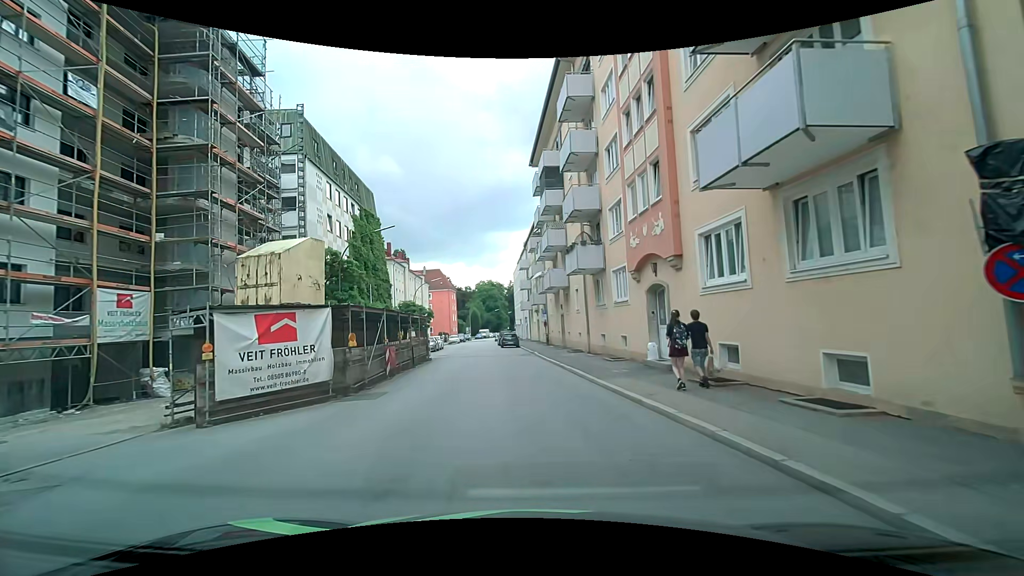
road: tertiary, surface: asphalt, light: Day
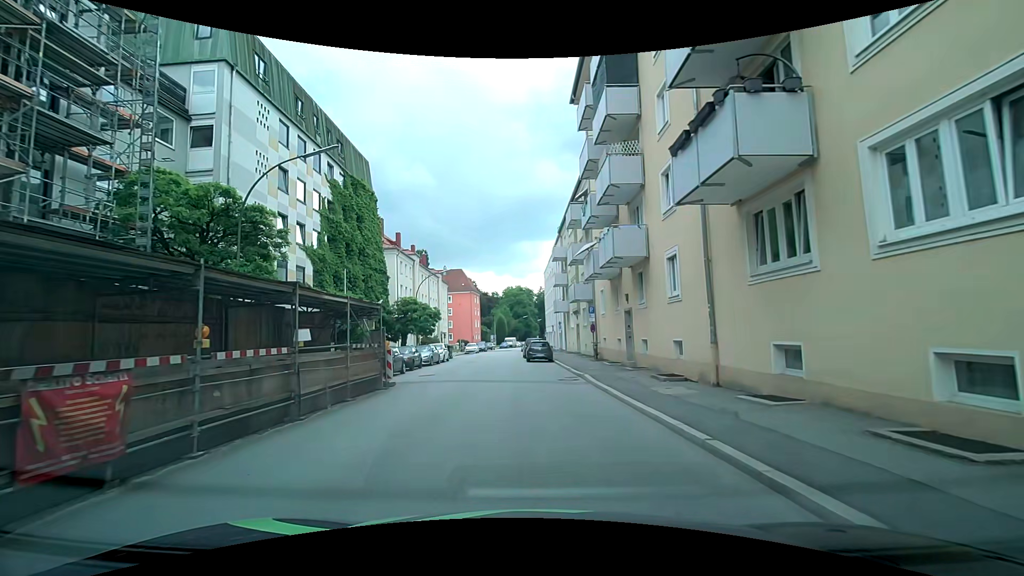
(-0.5, +14.7) m; -4°
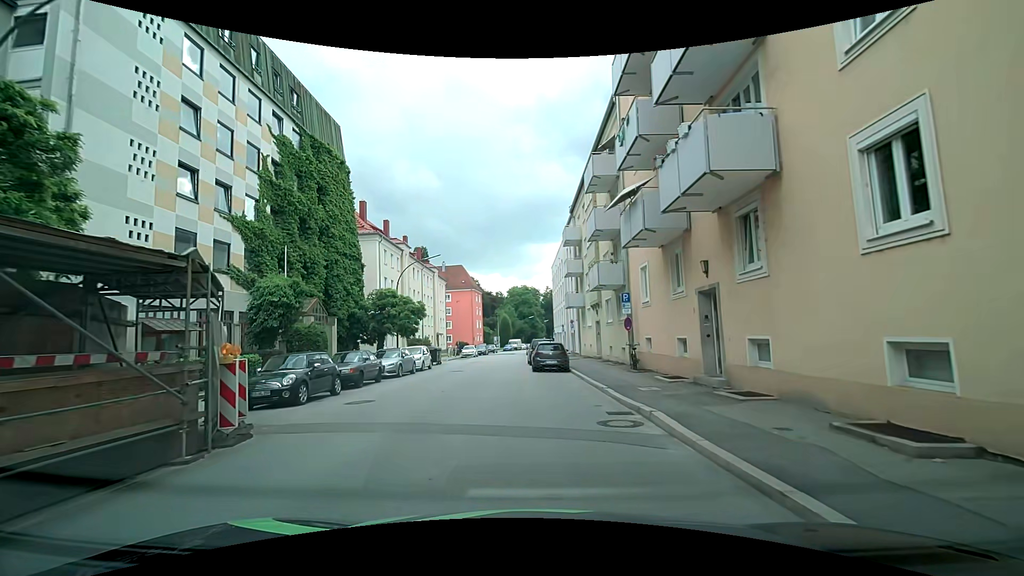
(0.0, +9.4) m; +1°
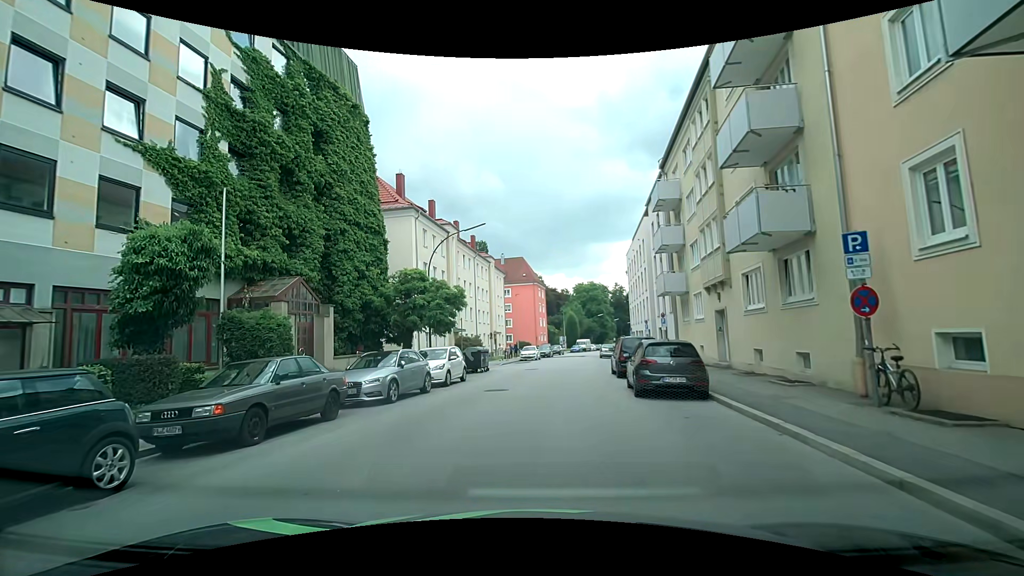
(-0.5, +10.9) m; -7°
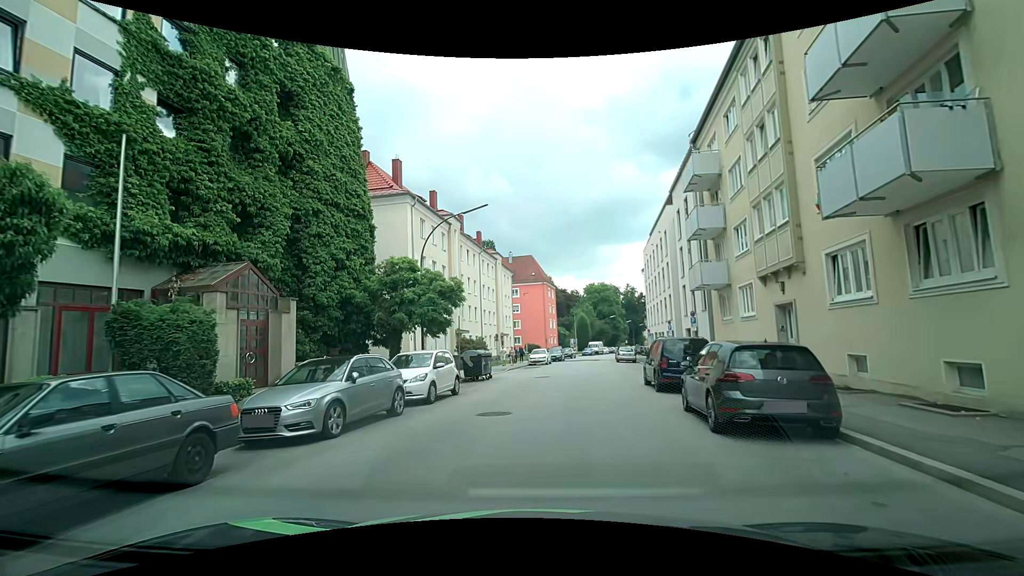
(0.0, +4.7) m; 0°
